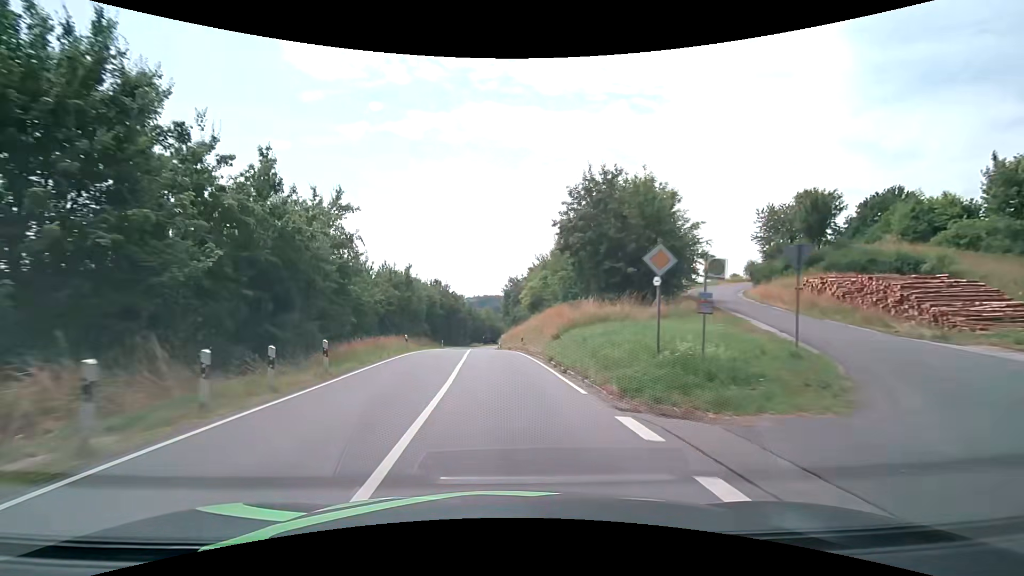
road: secondary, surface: asphalt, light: Day
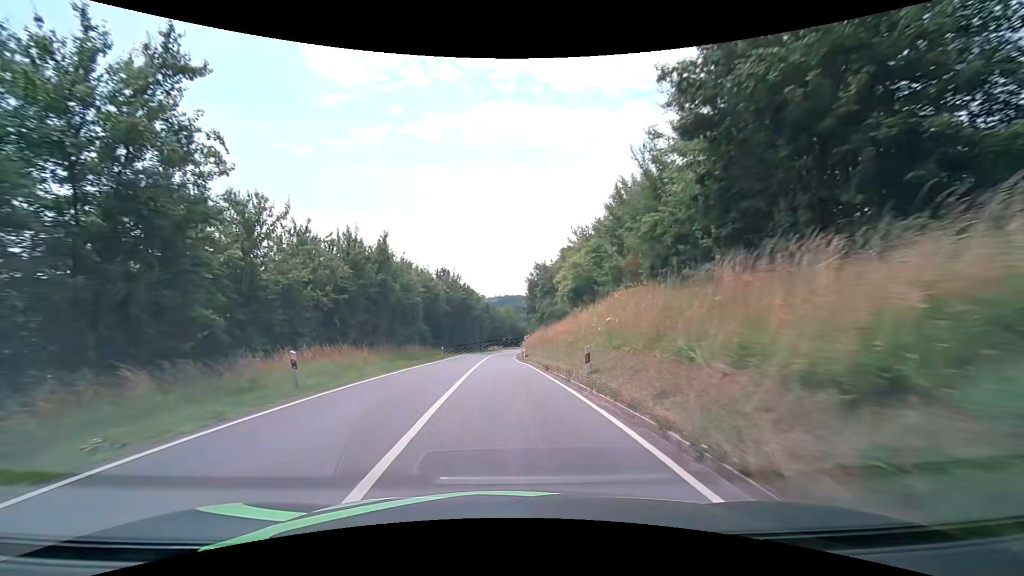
(-0.5, +20.2) m; -3°
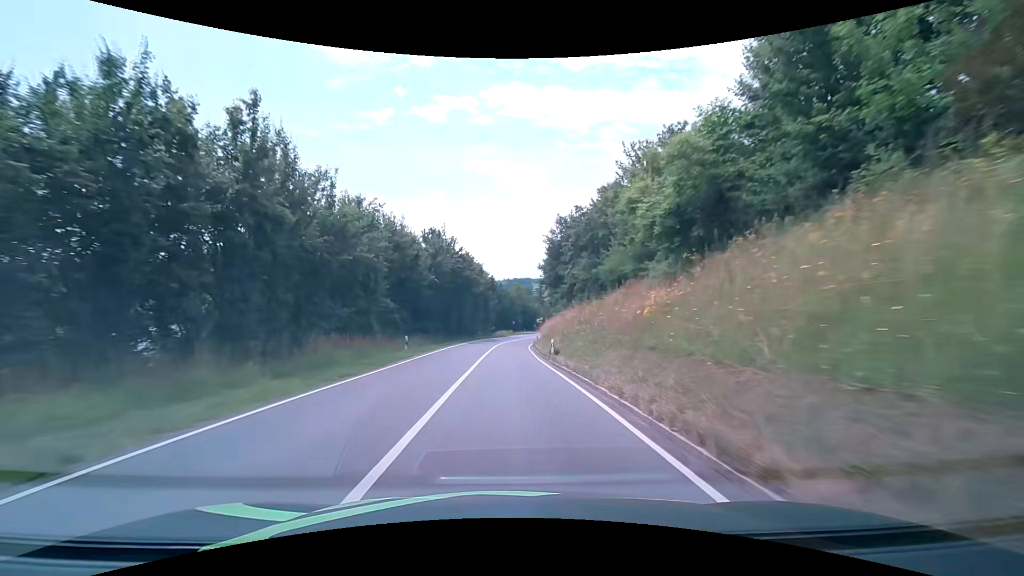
(-0.3, +20.3) m; -1°
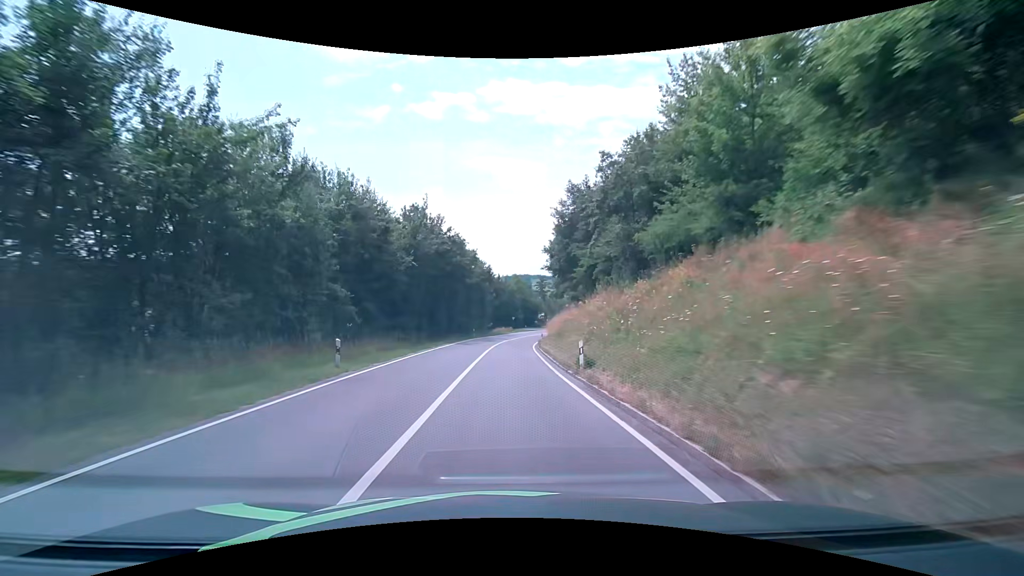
(0.0, +10.3) m; 0°
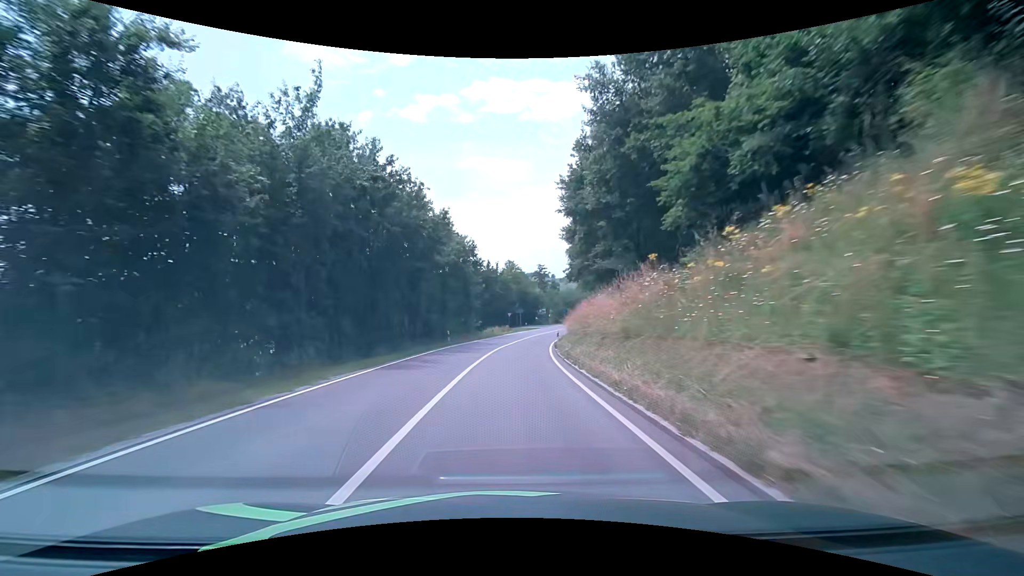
(+0.1, +21.0) m; +1°
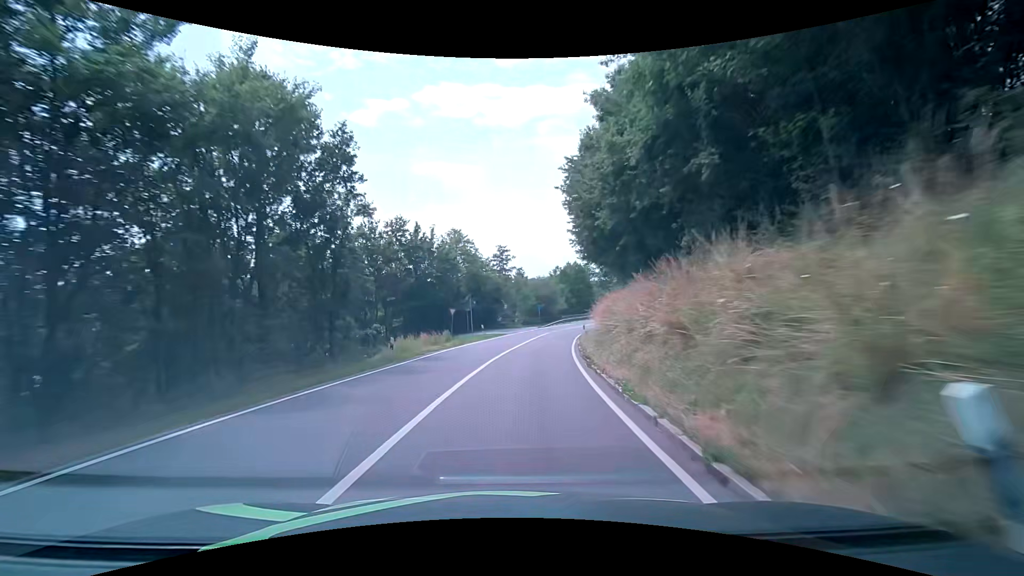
(+1.0, +32.3) m; +4°
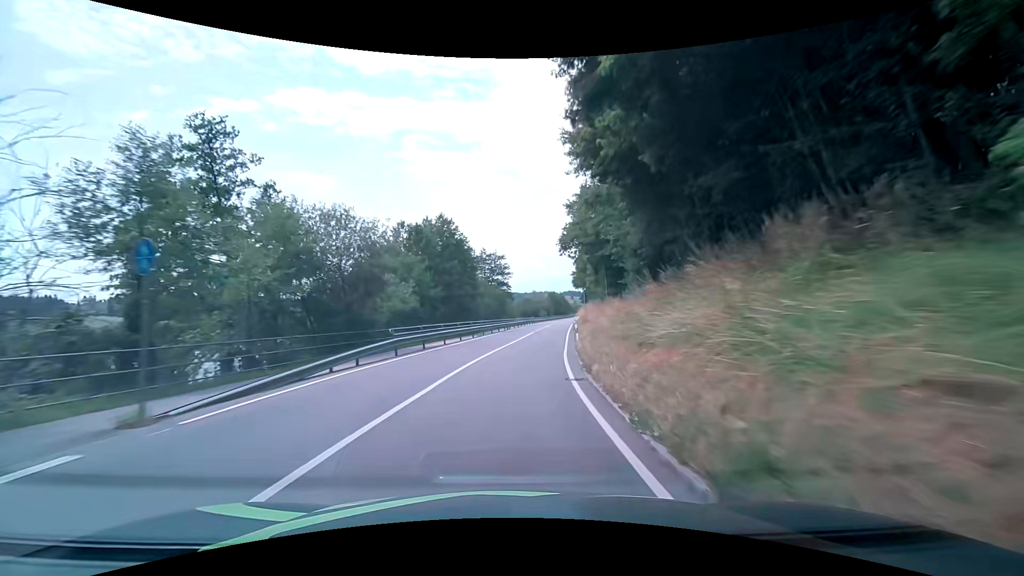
(+7.3, +54.2) m; +15°
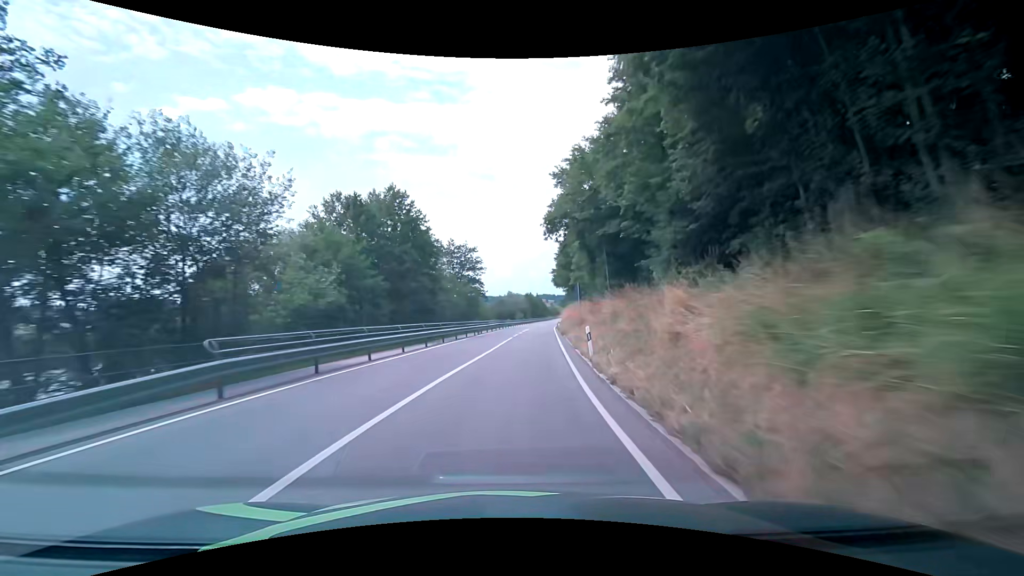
(+0.3, +11.0) m; +3°
(0, +10) (+1, +20) (+2, +30) (+2, +40) (+3, +50) (+4, +60) (+5, +70) (+6, +80) (+7, +90) (+8, +100) m
